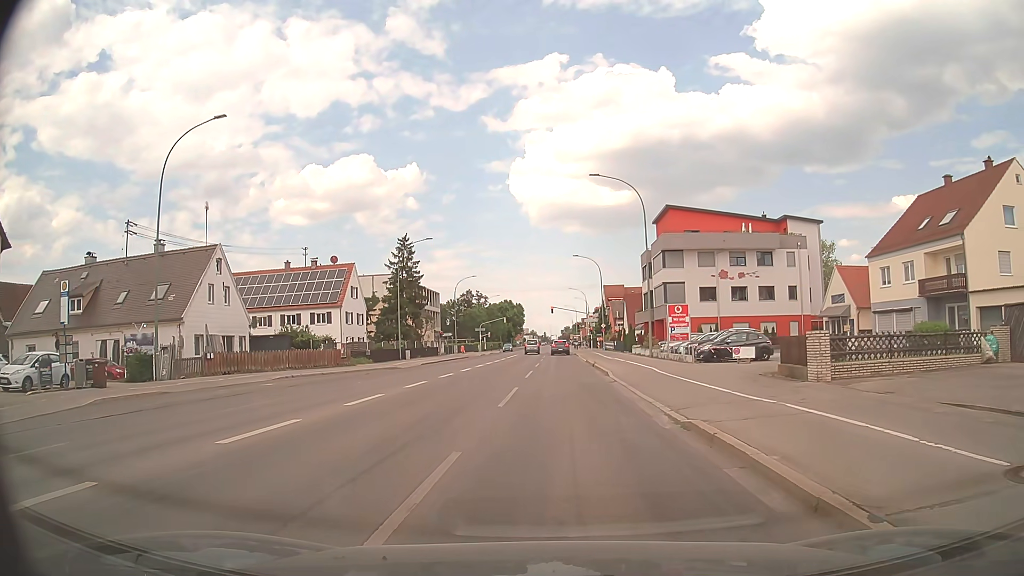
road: tertiary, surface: asphalt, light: Day
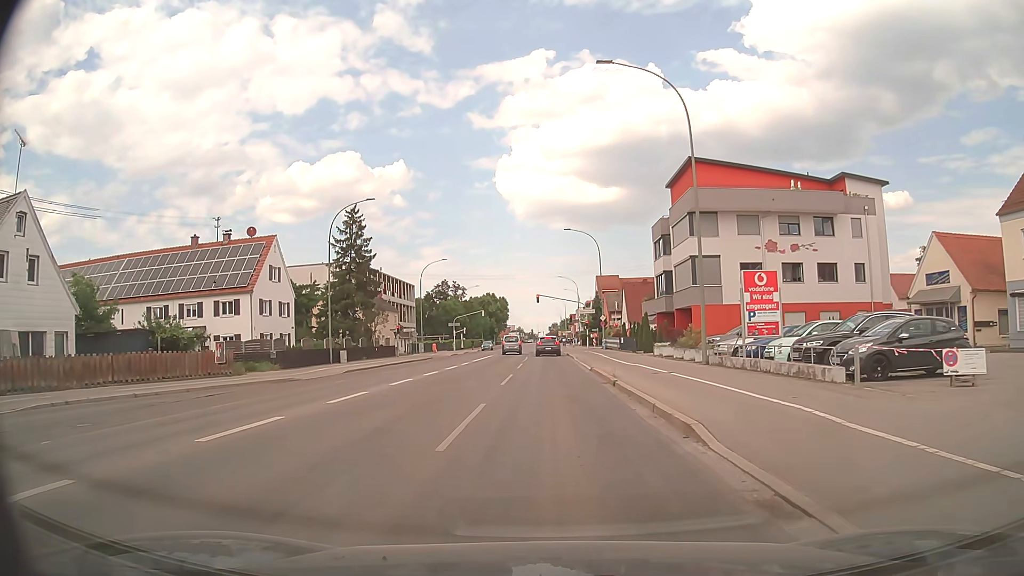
(+0.3, +18.7) m; +1°
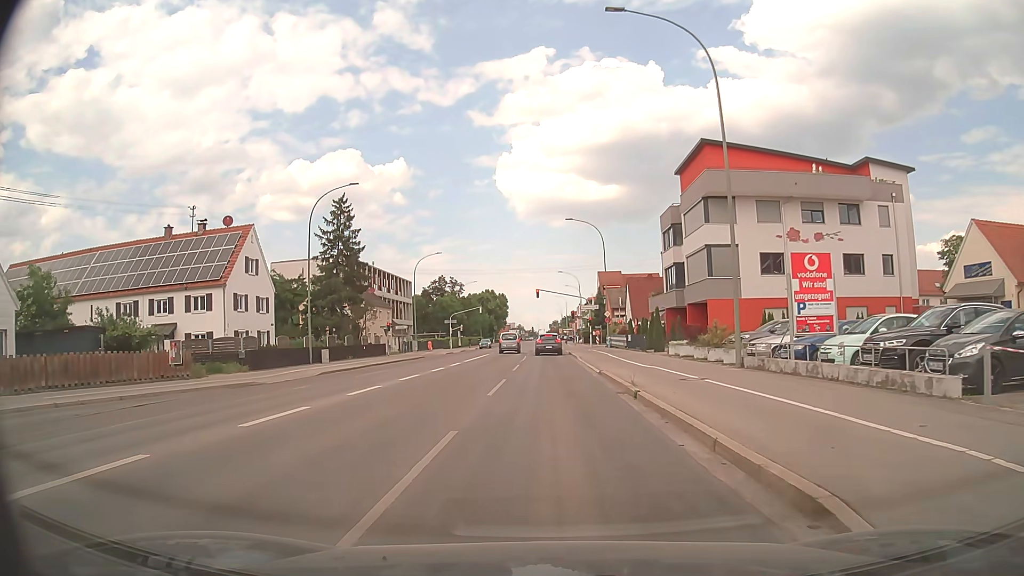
(0.0, +4.5) m; 0°
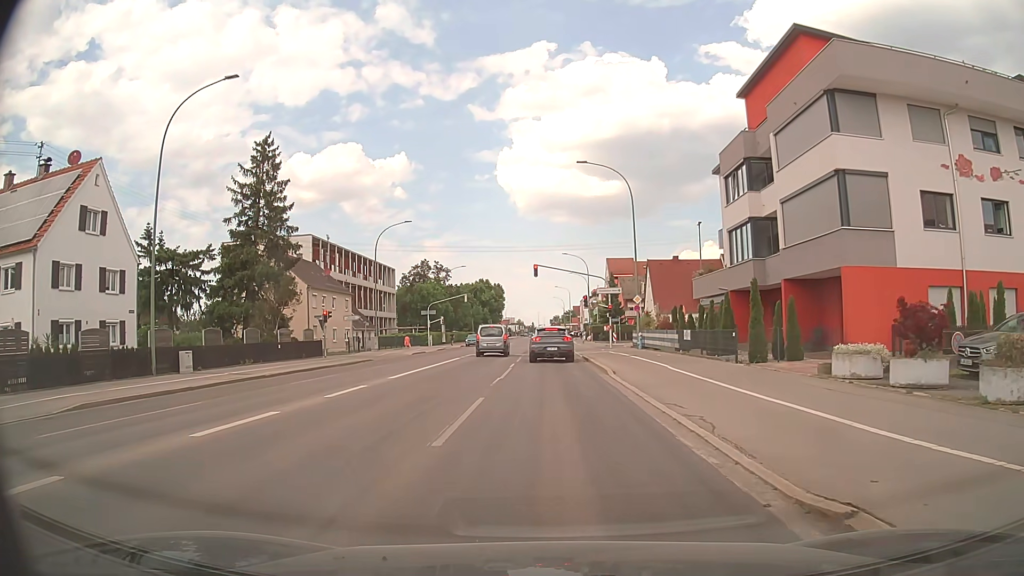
(-0.2, +19.5) m; 0°
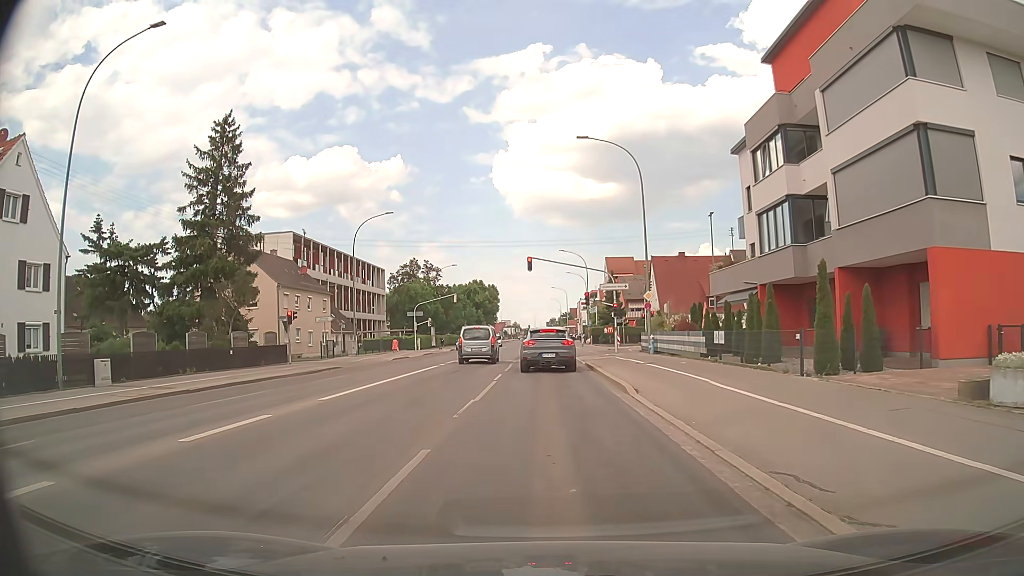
(0.0, +6.0) m; 0°
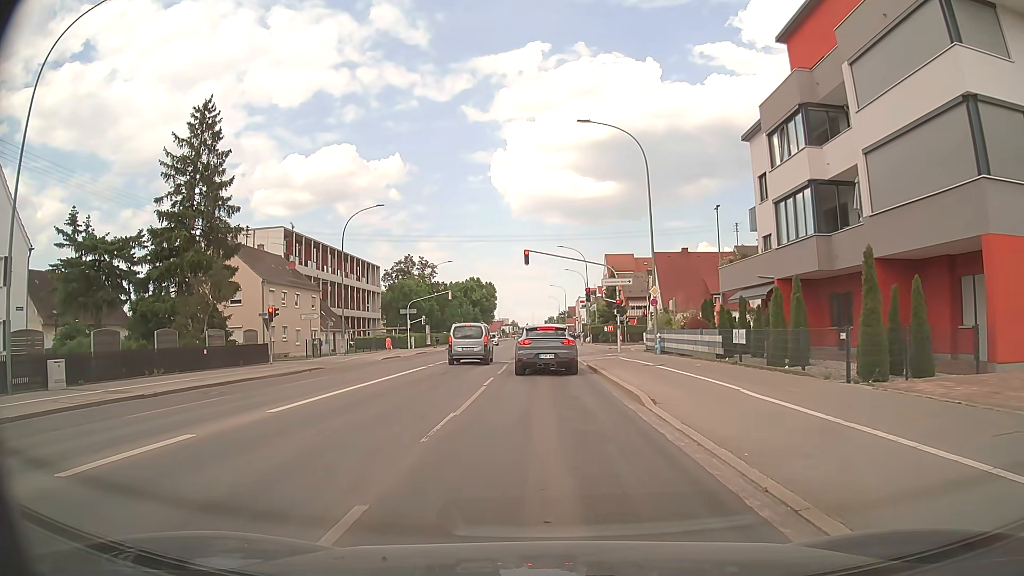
(0.0, +2.7) m; +1°
